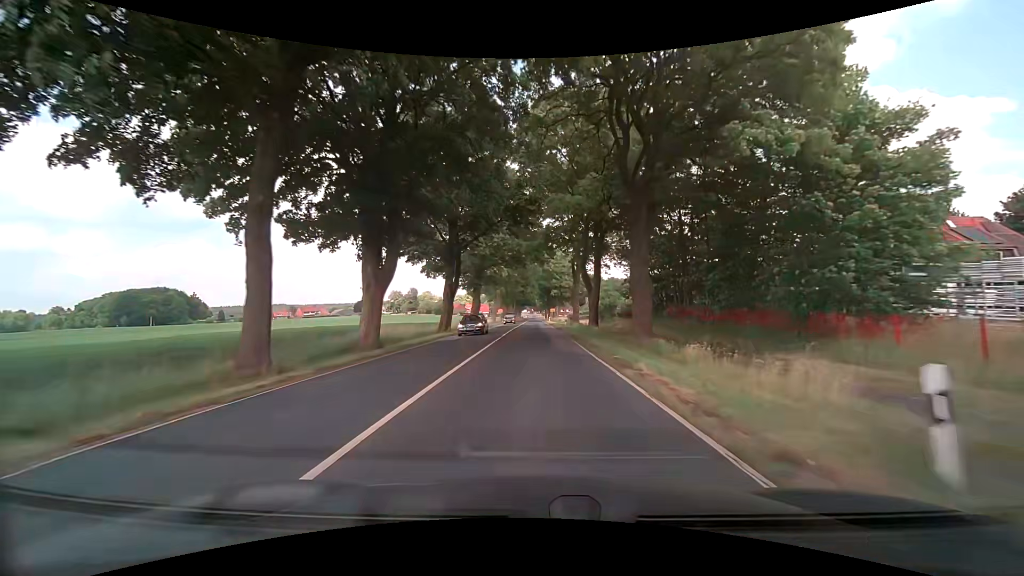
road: secondary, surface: asphalt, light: Day
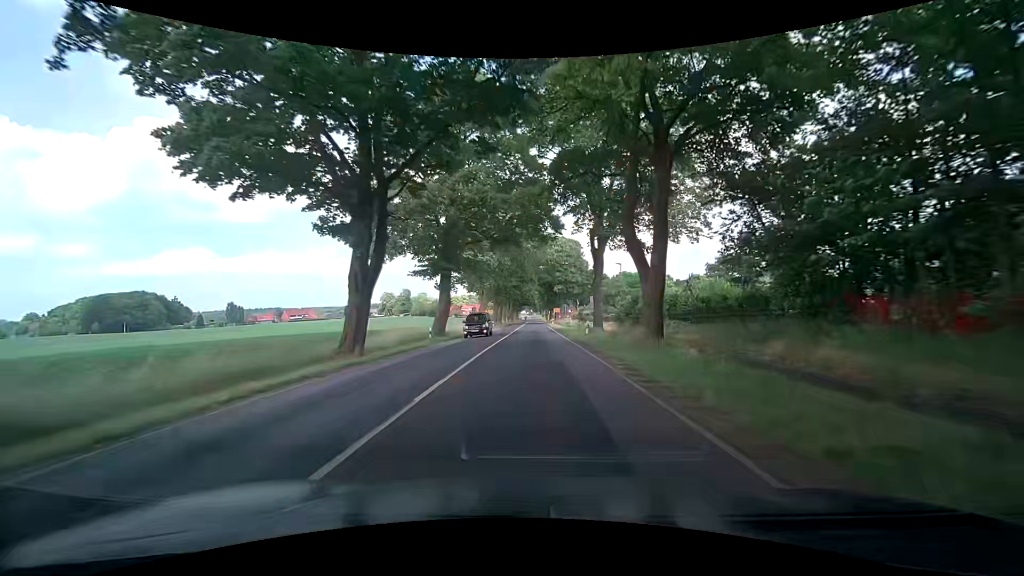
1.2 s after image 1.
(-0.1, +22.0) m; -1°
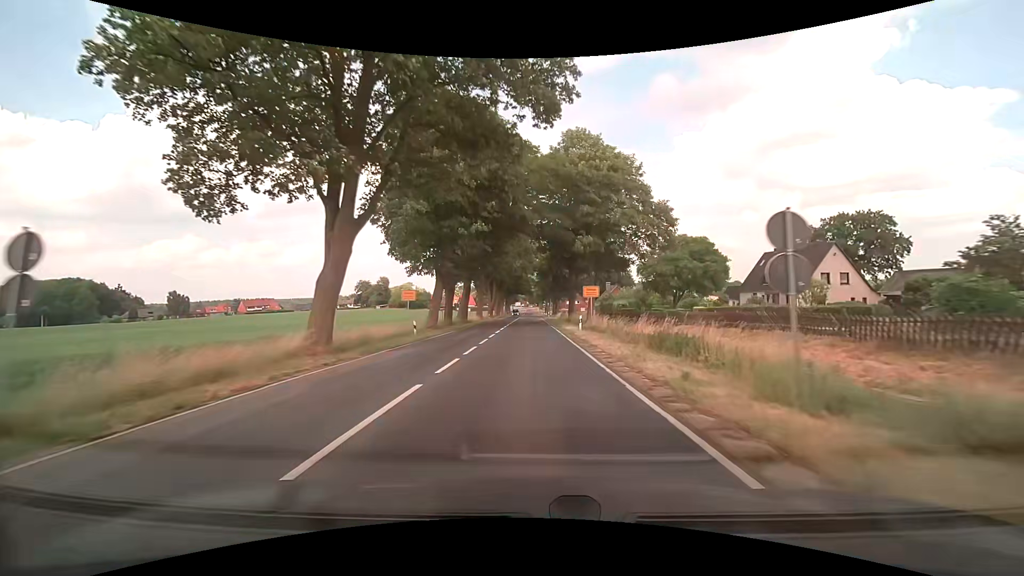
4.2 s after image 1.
(+0.5, +52.7) m; +1°
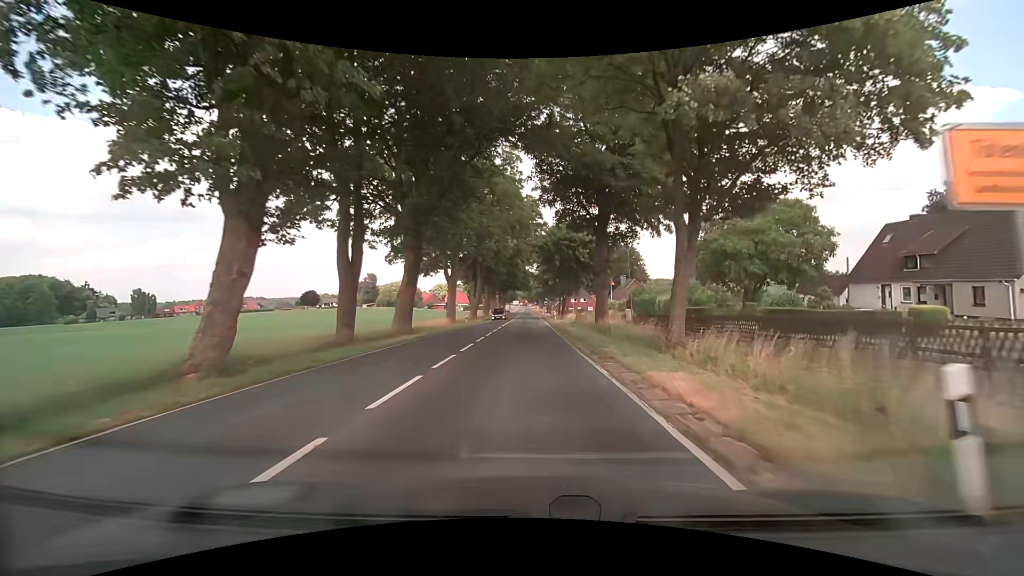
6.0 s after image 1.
(+0.2, +26.1) m; 0°
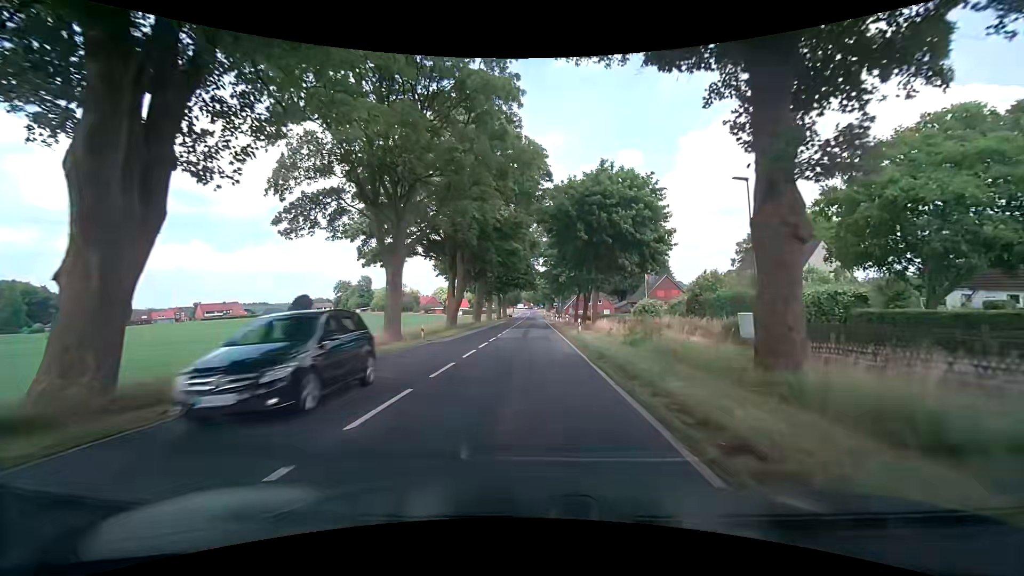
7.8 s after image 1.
(0.0, +23.2) m; -1°
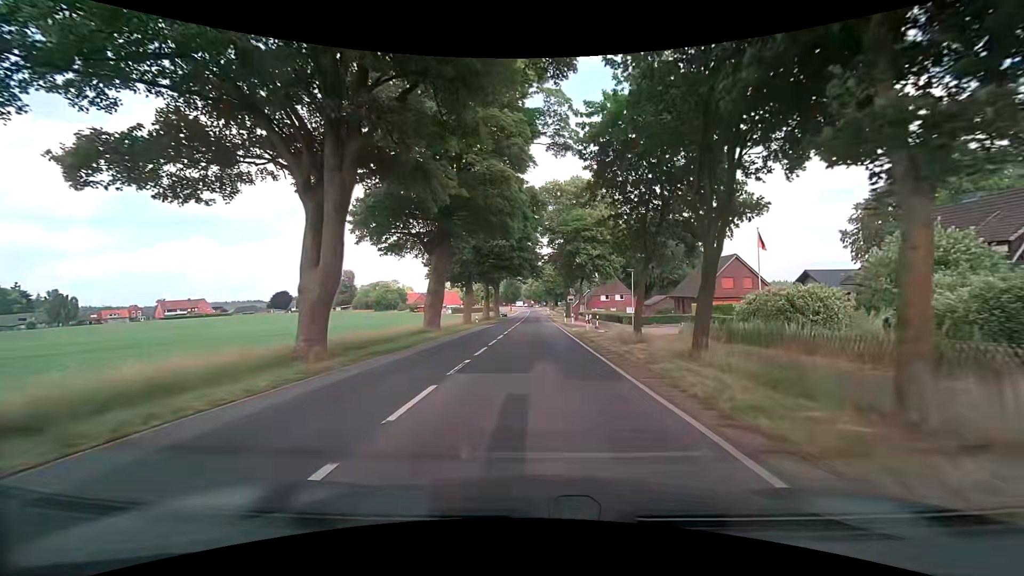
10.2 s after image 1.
(-0.3, +31.6) m; 0°
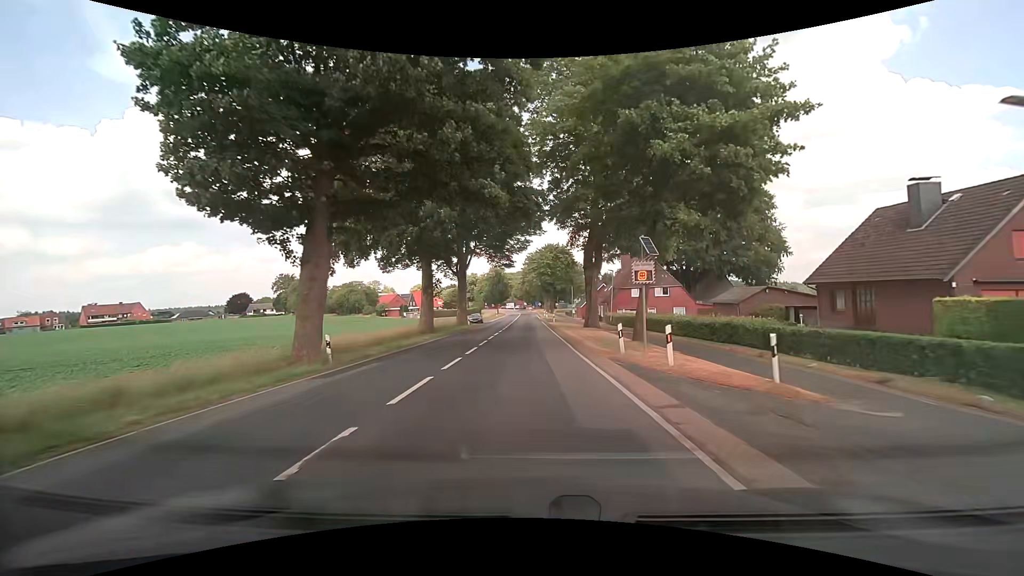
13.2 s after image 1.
(+0.7, +39.0) m; +1°
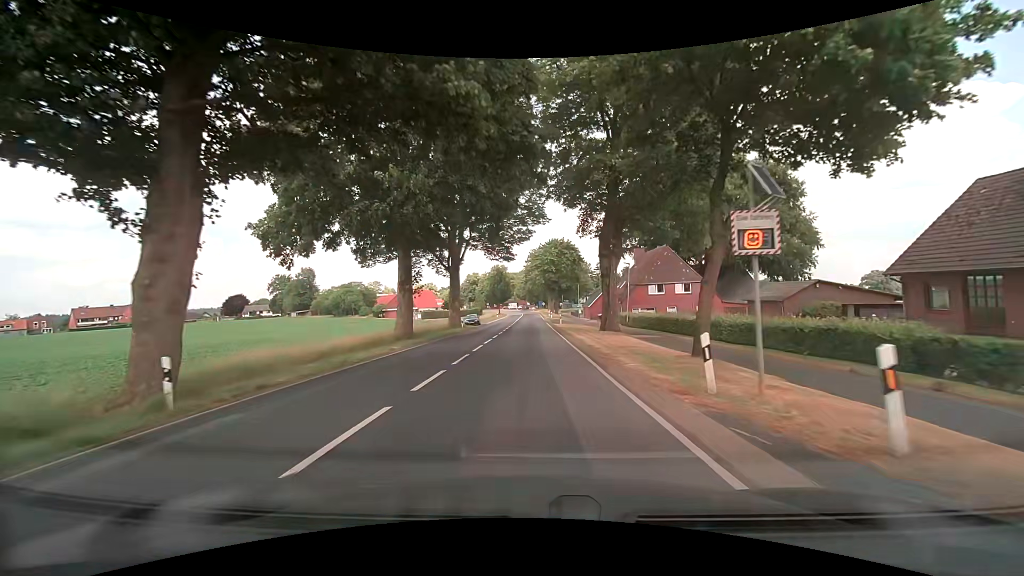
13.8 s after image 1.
(0.0, +7.7) m; -1°
(0, +10) (0, +20) (0, +30) (0, +40) (0, +50) (-1, +60) (-1, +70) (-1, +80) (-1, +90) (-1, +100) m
